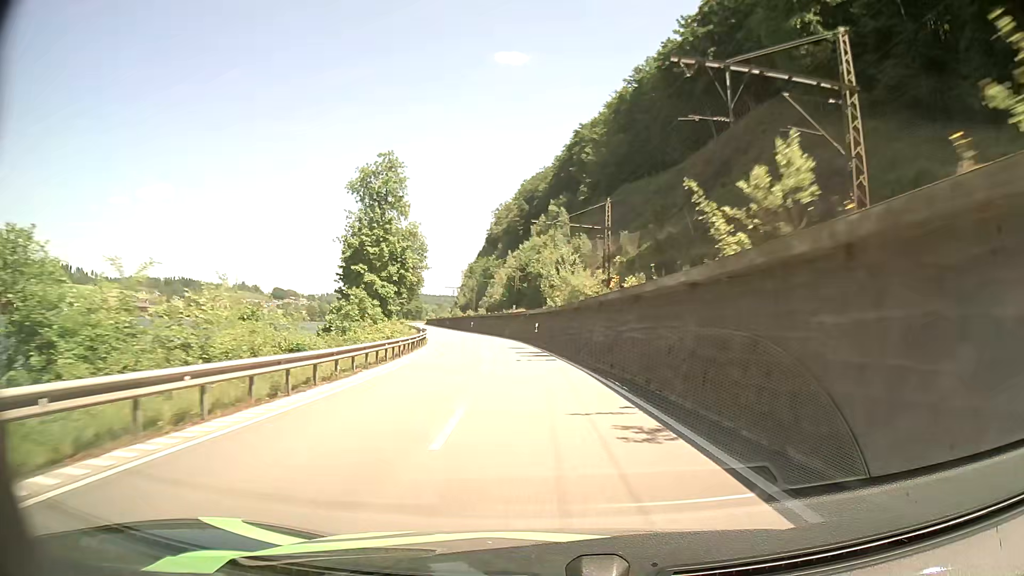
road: primary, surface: asphalt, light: Day
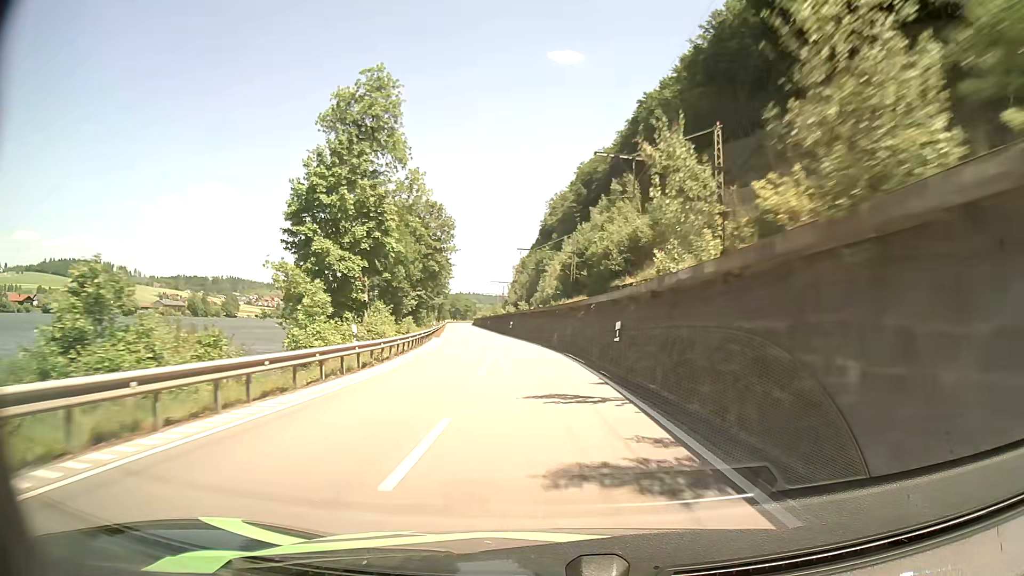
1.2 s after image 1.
(-1.1, +25.9) m; -5°
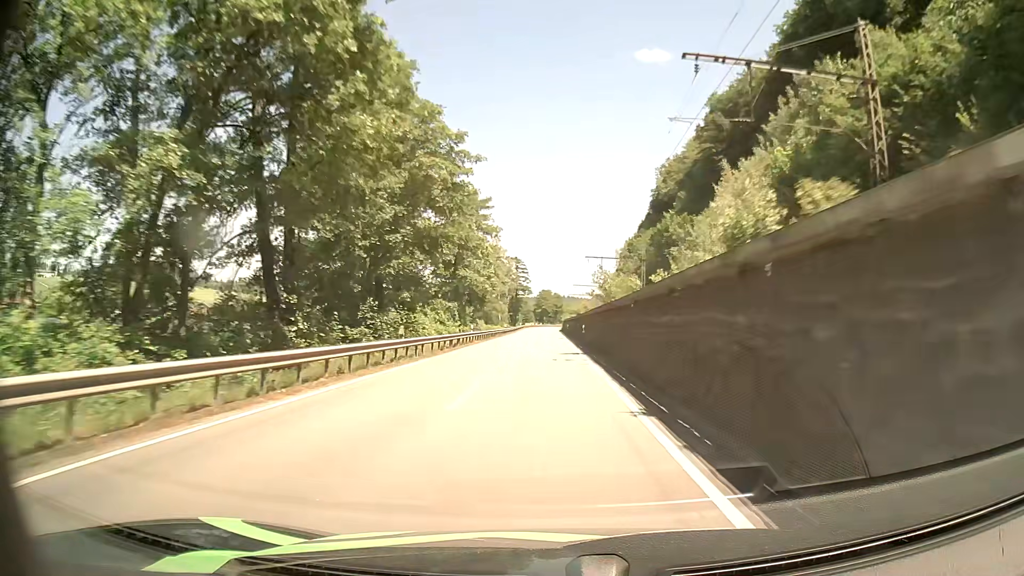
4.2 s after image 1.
(-5.7, +66.4) m; -8°
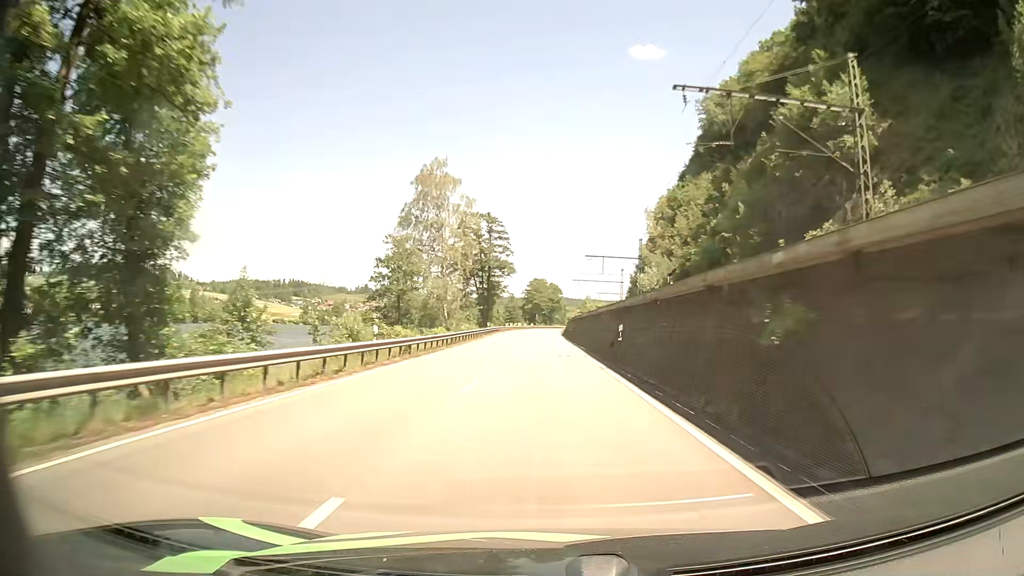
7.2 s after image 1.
(-0.1, +69.4) m; +1°
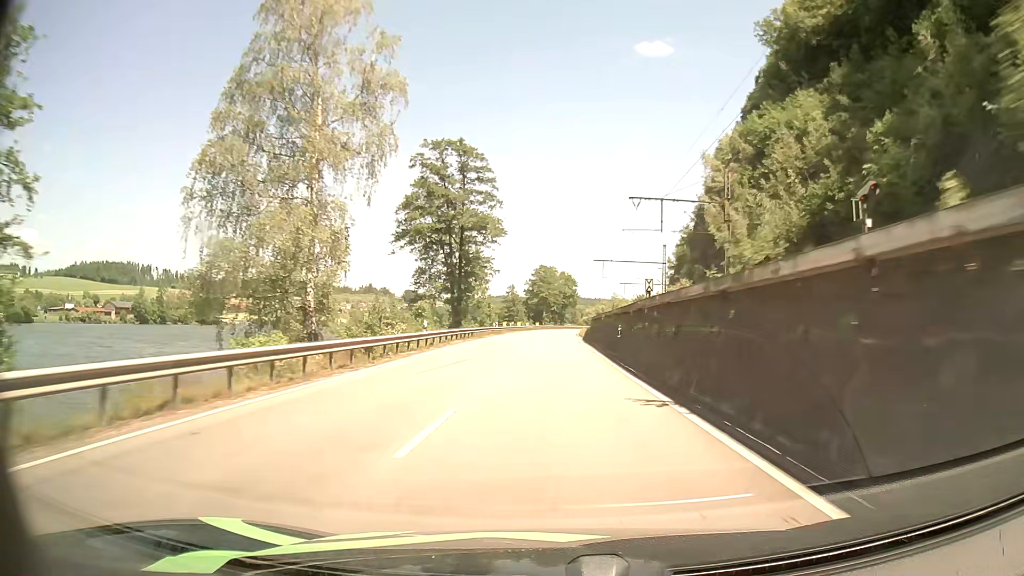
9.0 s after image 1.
(-0.5, +42.1) m; -1°
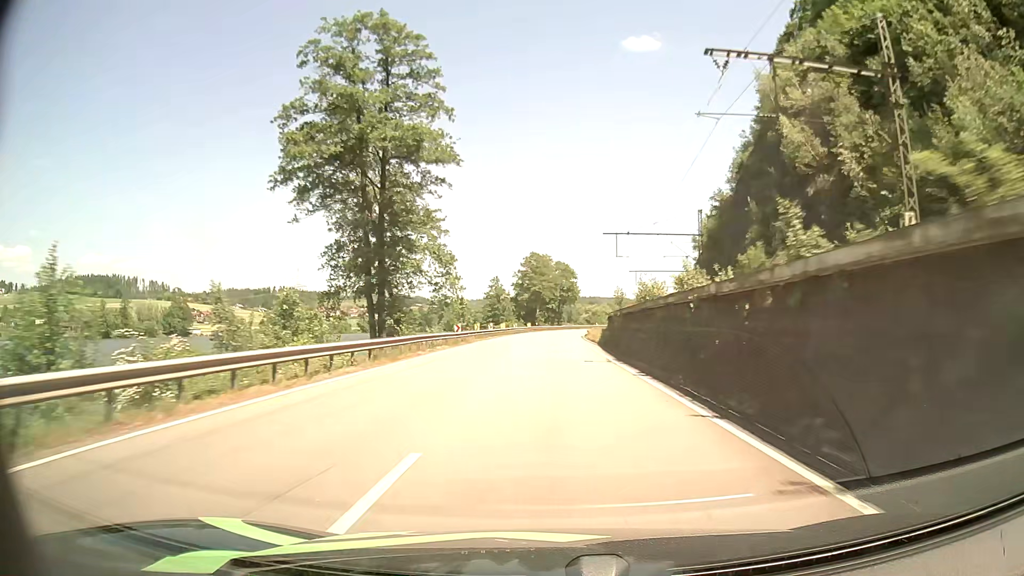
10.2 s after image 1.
(+0.1, +27.8) m; +1°
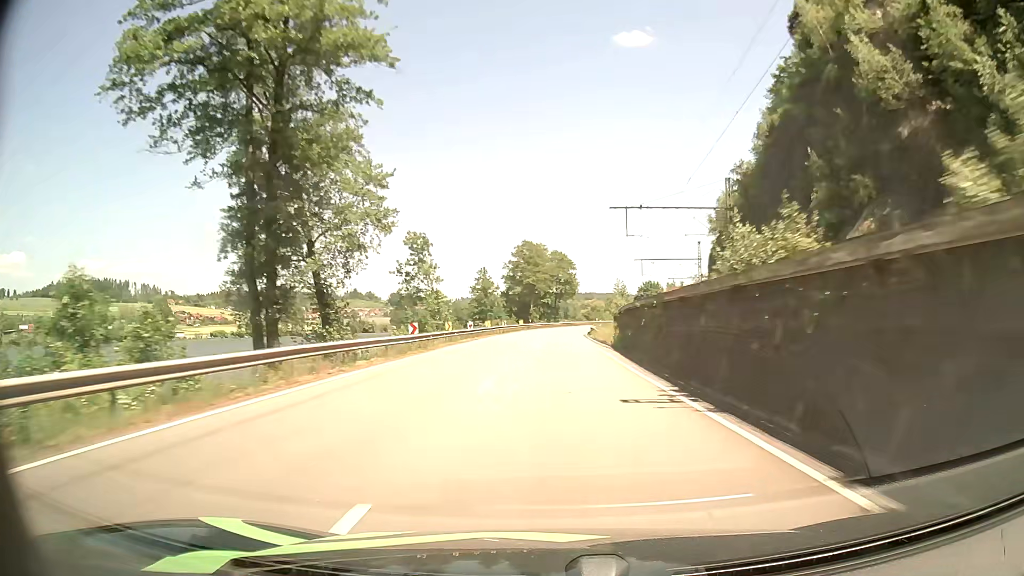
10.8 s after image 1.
(0.0, +13.7) m; +1°
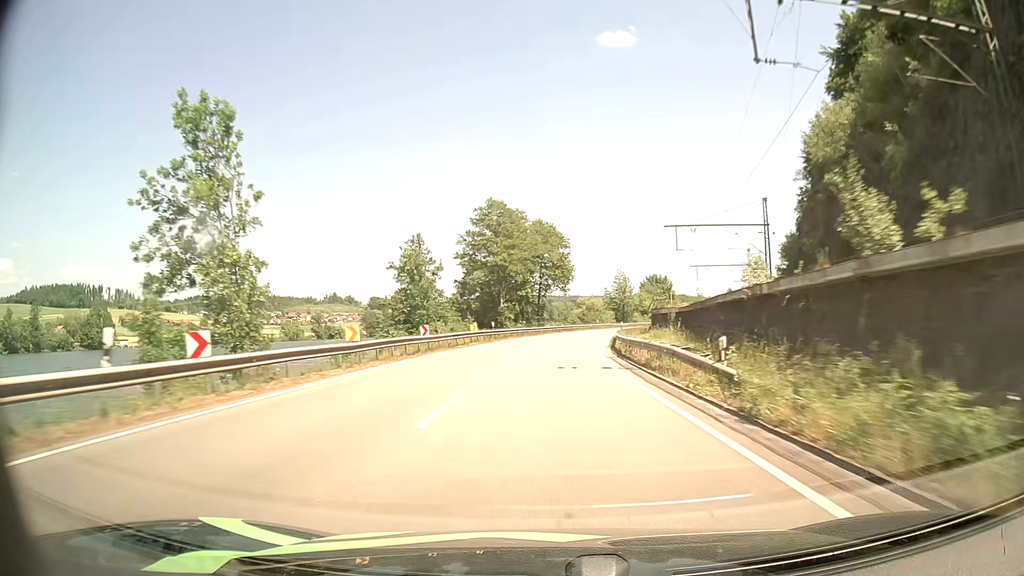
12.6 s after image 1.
(+0.2, +39.6) m; +1°
(0, +10) (0, +20) (+1, +30) (+2, +40) (+3, +50) (+4, +60) (+6, +70) (+9, +79) (+11, +89) (+14, +99) m
